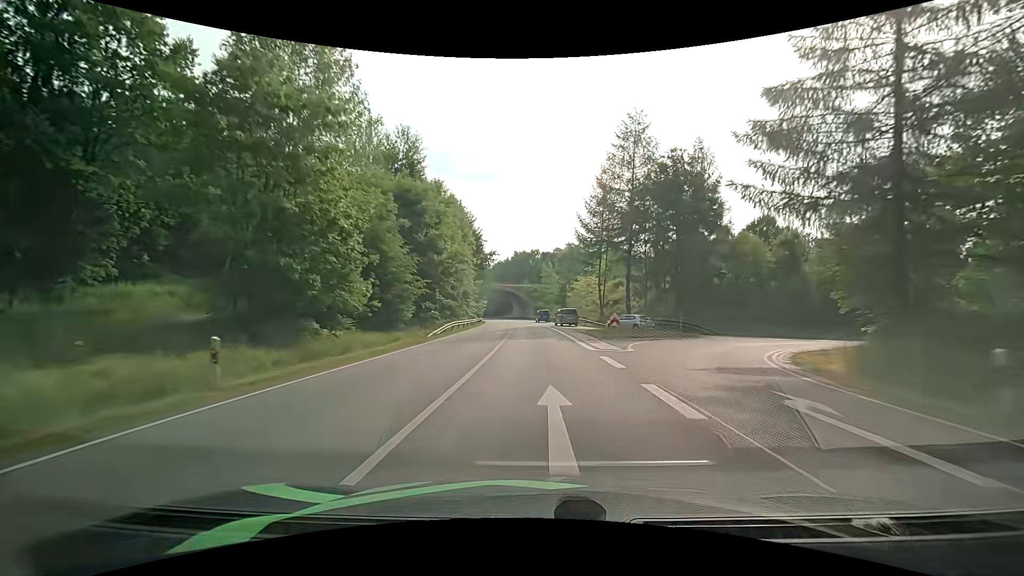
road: primary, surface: asphalt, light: Day
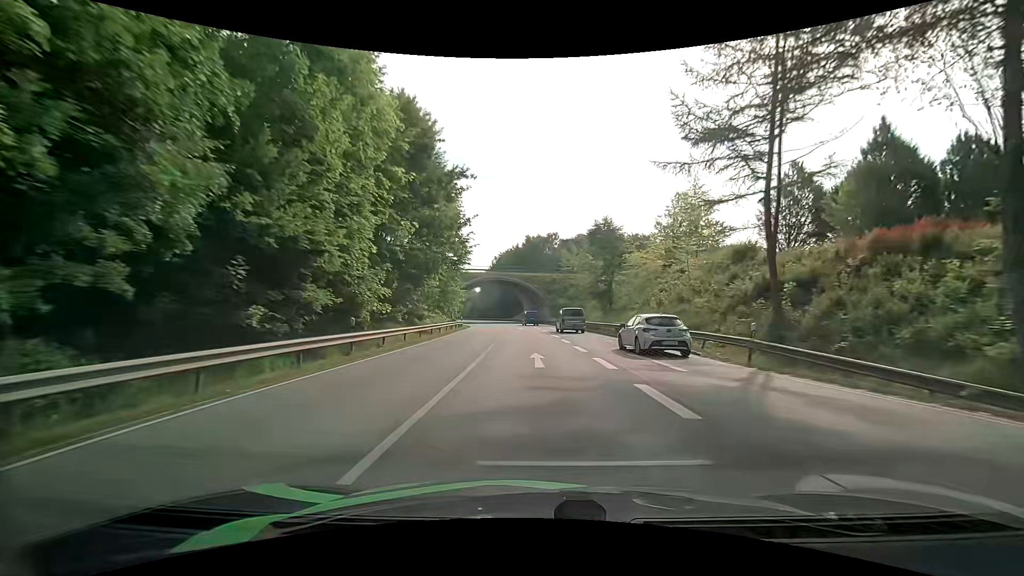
(-0.8, +41.8) m; -2°
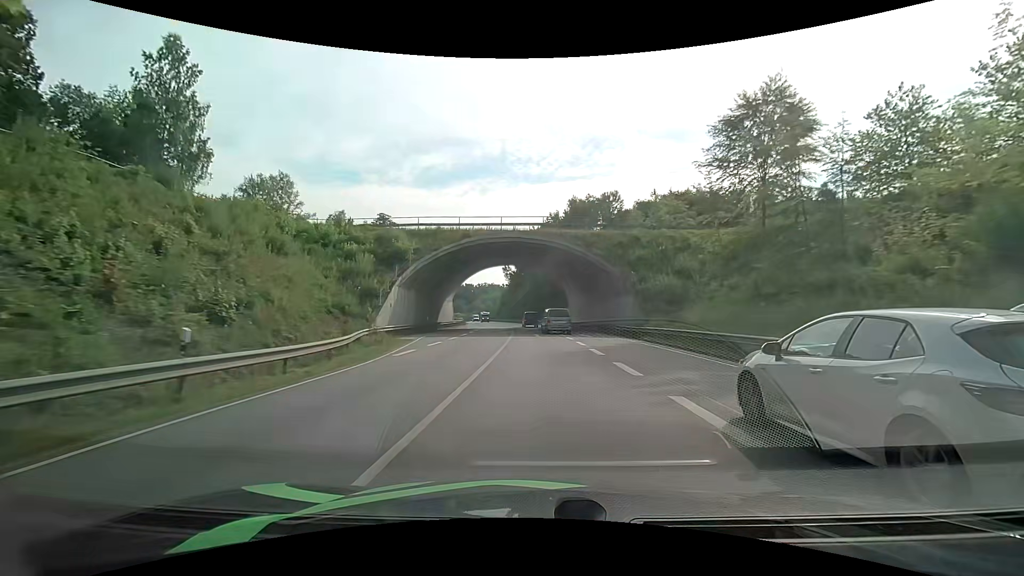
(-1.8, +49.2) m; -5°
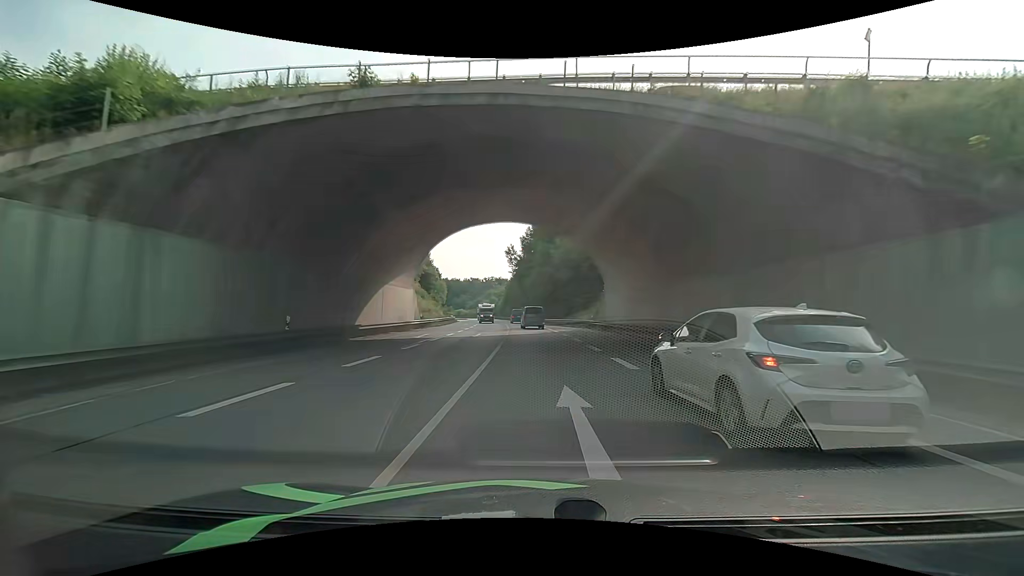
(-0.4, +29.0) m; -1°
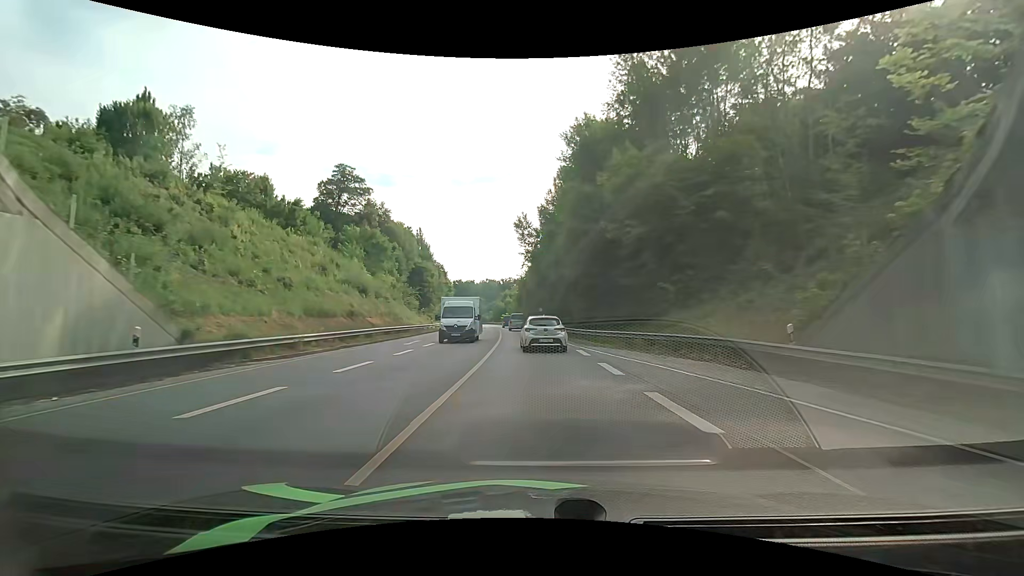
(-1.1, +35.9) m; -5°
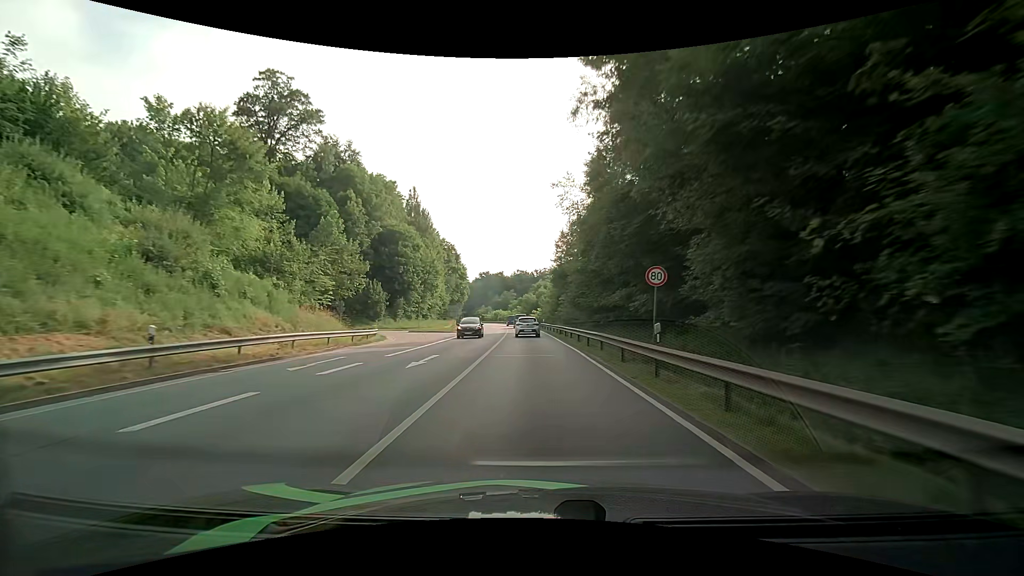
(-0.3, +49.7) m; -2°
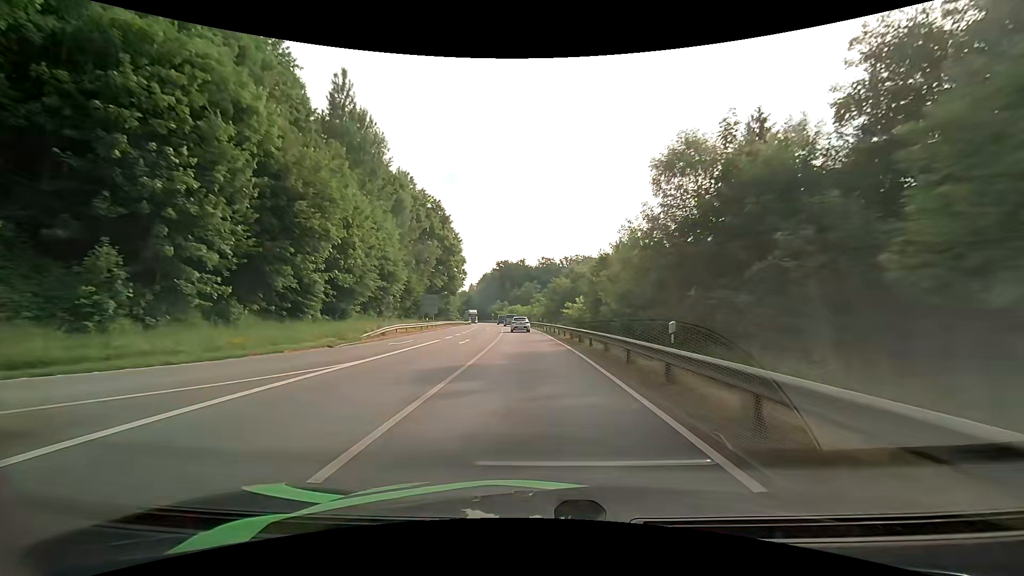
(-1.1, +53.7) m; -2°
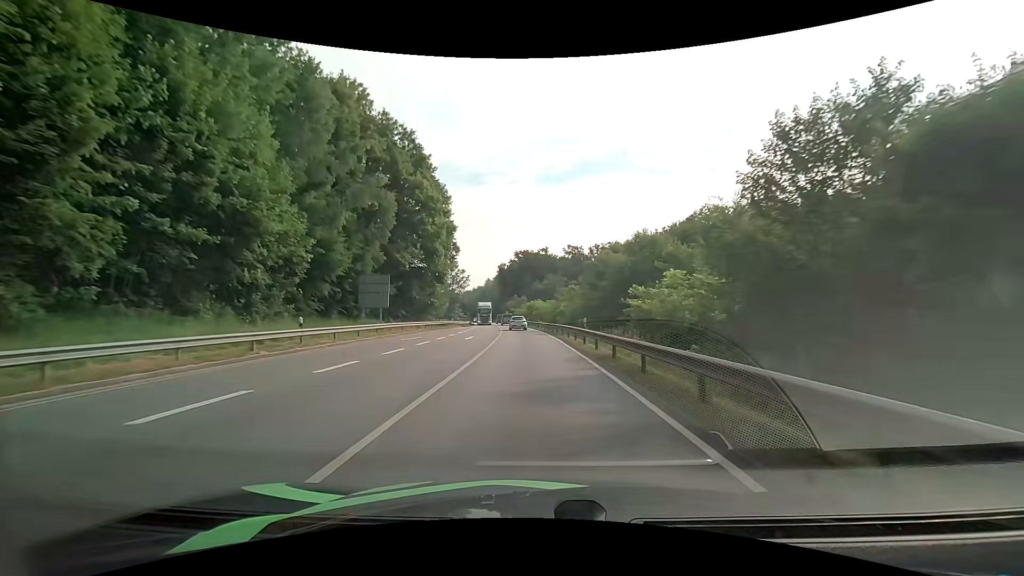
(-0.9, +34.2) m; -3°
(0, +10) (0, +20) (-1, +30) (-1, +40) (-2, +50) (-2, +60) (-3, +70) (-4, +80) (-5, +90) (-6, +100) m
